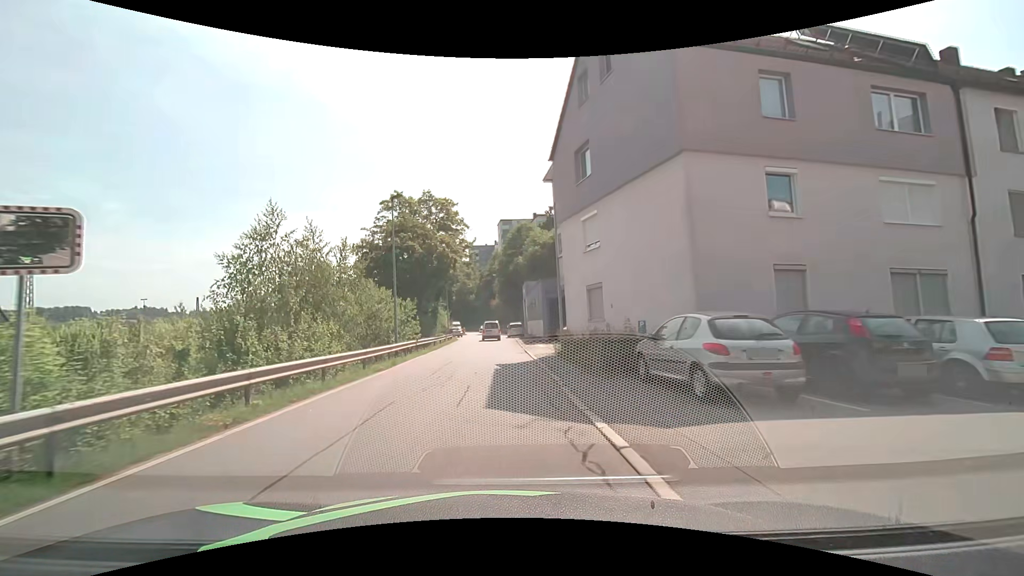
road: residential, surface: asphalt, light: Day
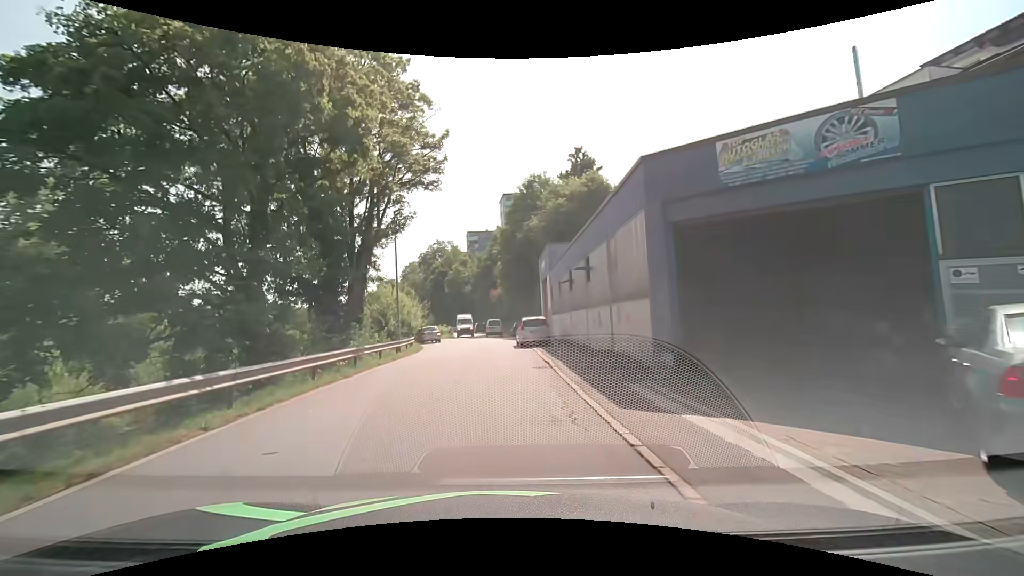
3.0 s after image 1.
(-0.7, +27.9) m; 0°
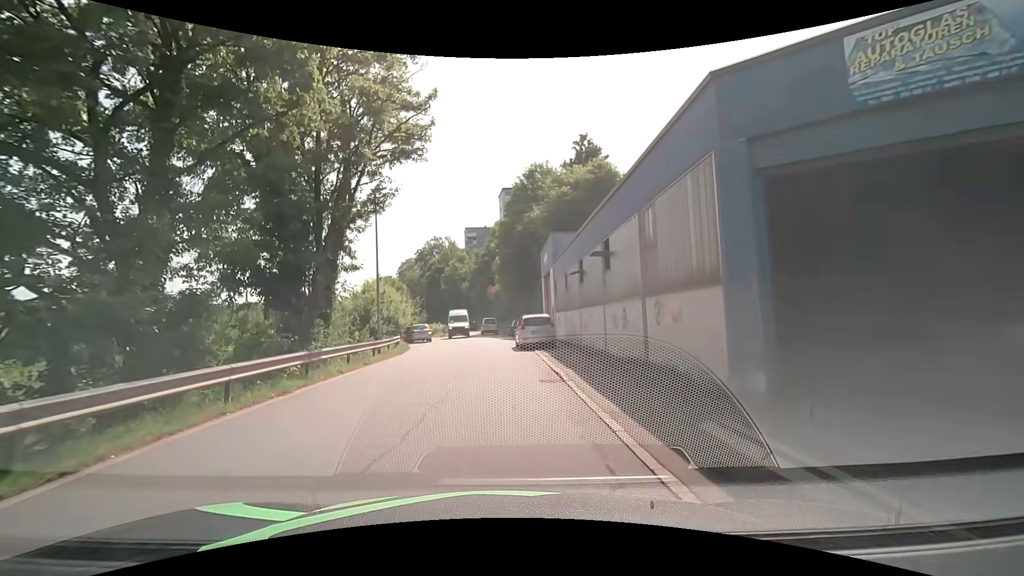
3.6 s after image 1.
(-0.1, +3.8) m; 0°
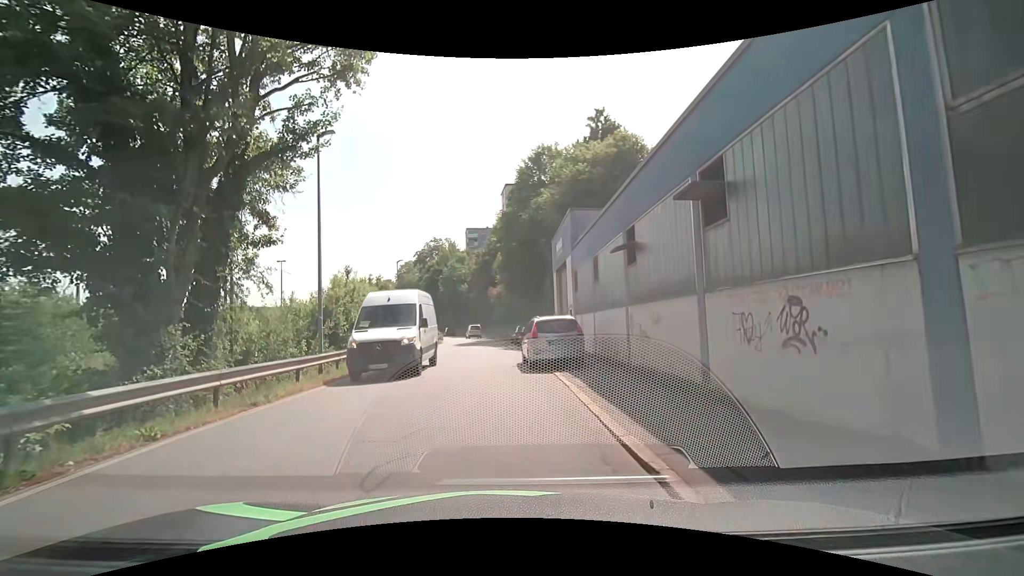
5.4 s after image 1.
(-0.1, +7.6) m; +1°
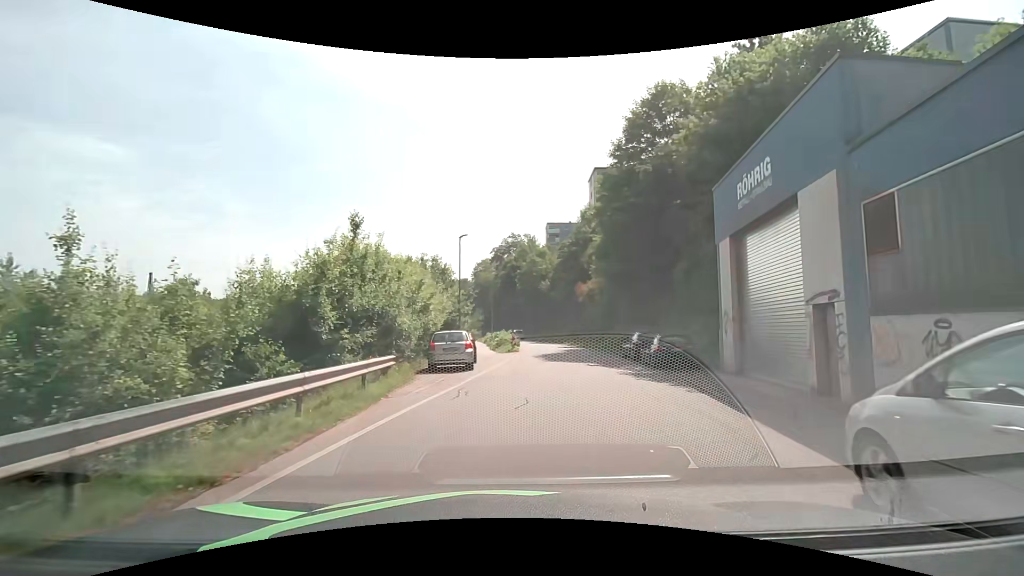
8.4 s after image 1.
(-1.8, +14.4) m; -11°
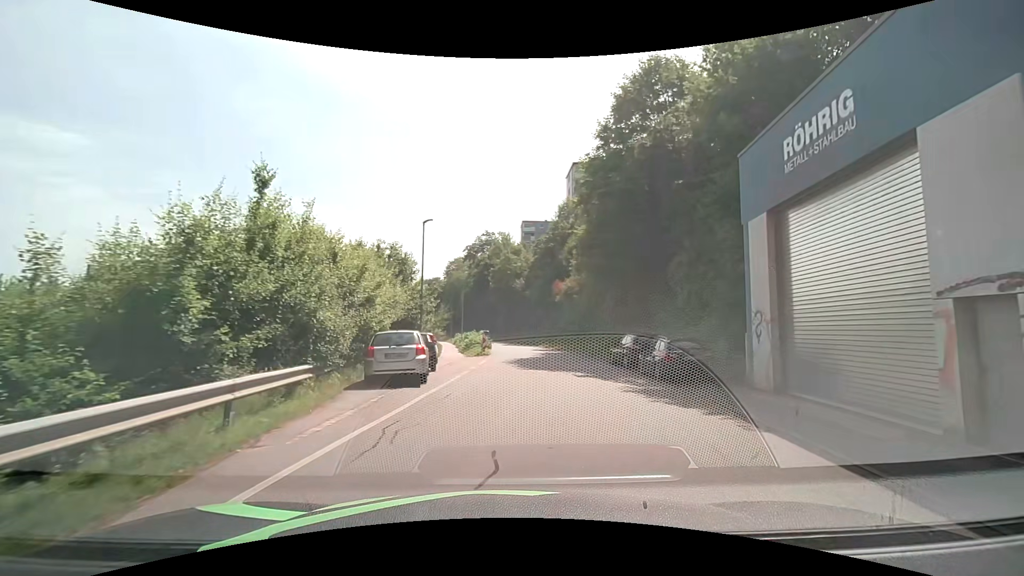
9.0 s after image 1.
(+0.2, +4.7) m; +4°
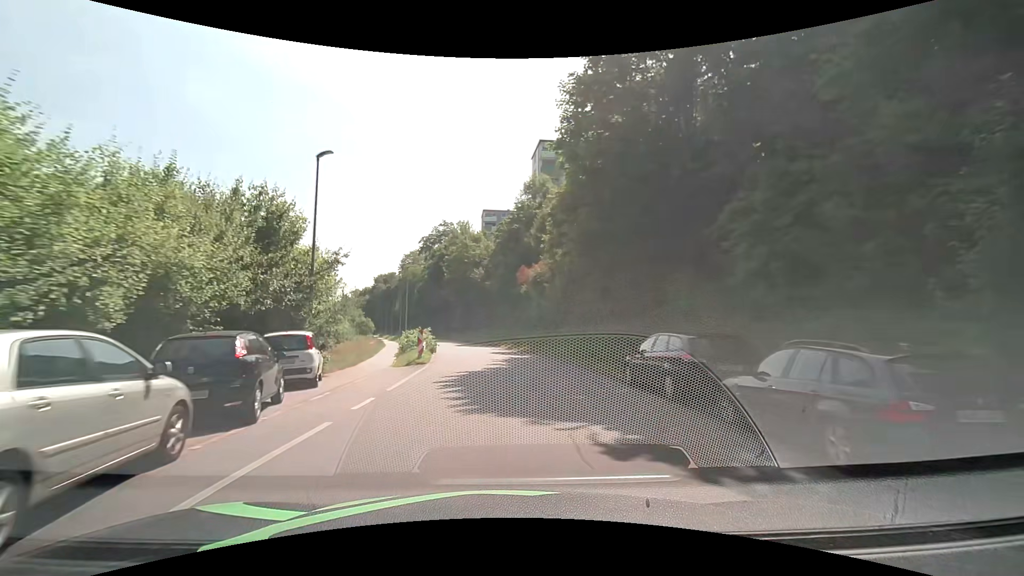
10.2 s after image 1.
(+0.5, +10.8) m; +4°
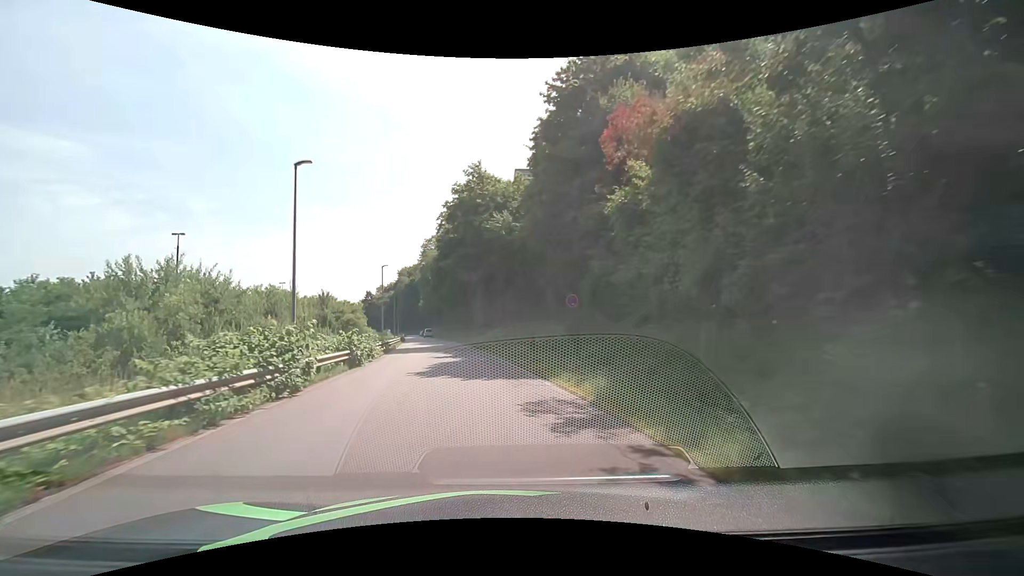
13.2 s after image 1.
(-0.5, +32.0) m; -4°
(0, +10) (-1, +20) (-3, +30) (-5, +40) (-6, +50) (-8, +59) (-10, +69) (-12, +79) (-14, +89) (-16, +99) m
